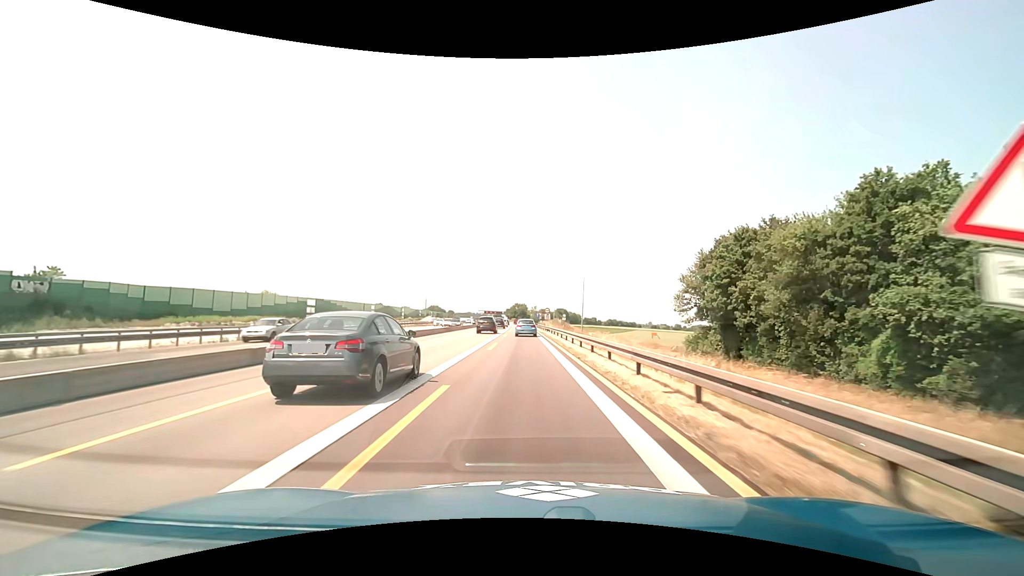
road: motorway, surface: asphalt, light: Day
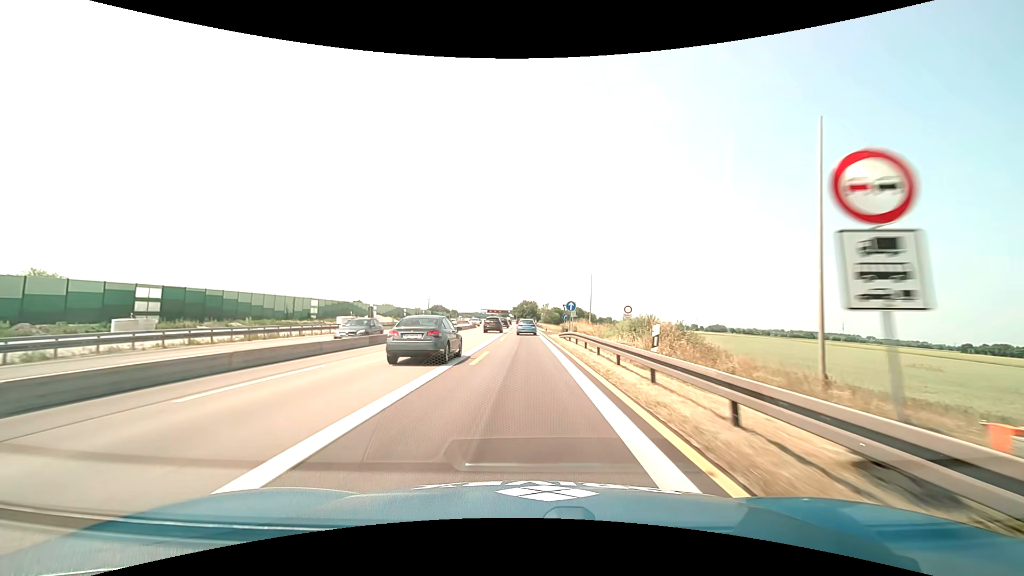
(-0.4, +61.7) m; -1°
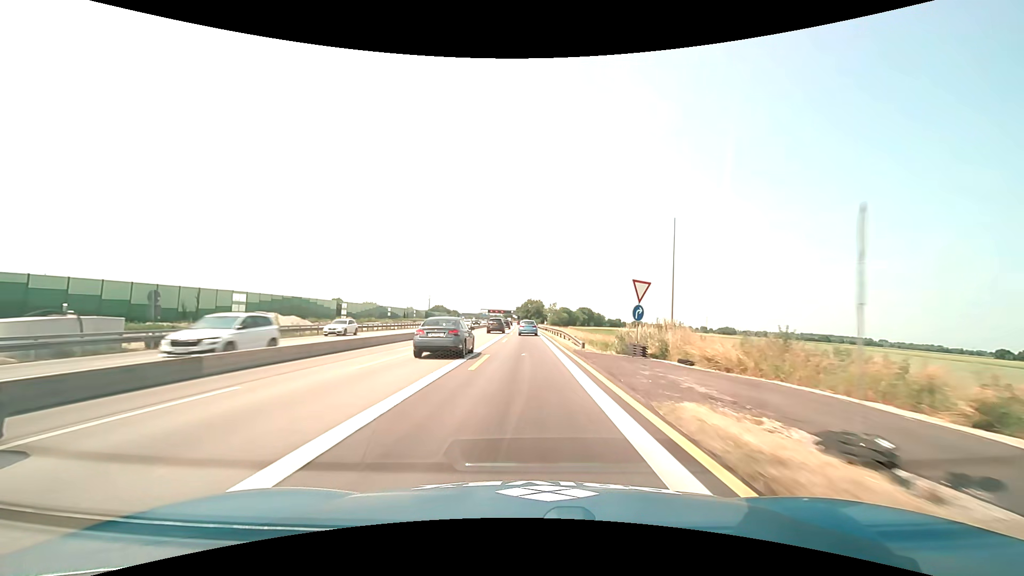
(-0.2, +37.6) m; -1°
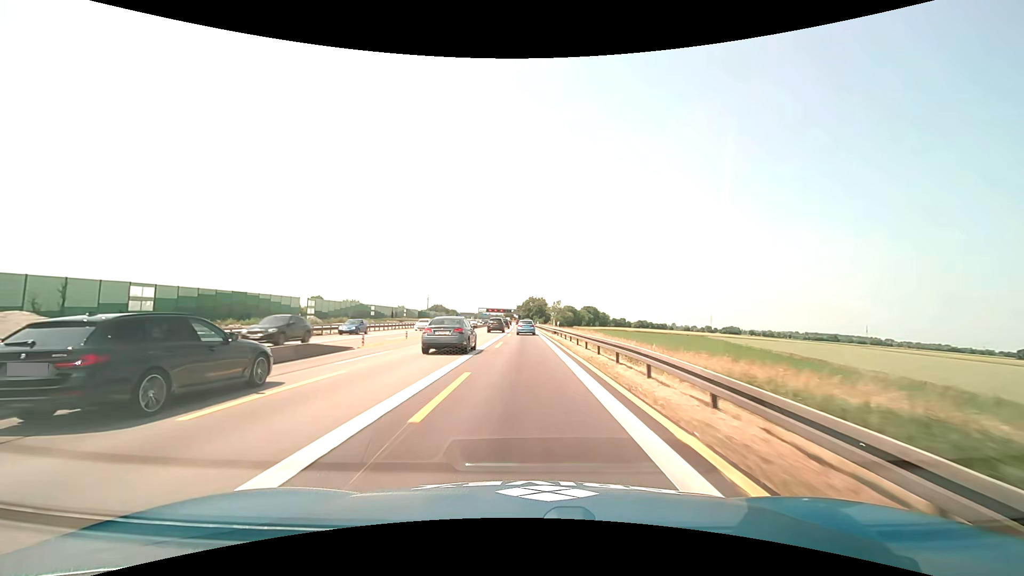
(-0.1, +25.3) m; 0°
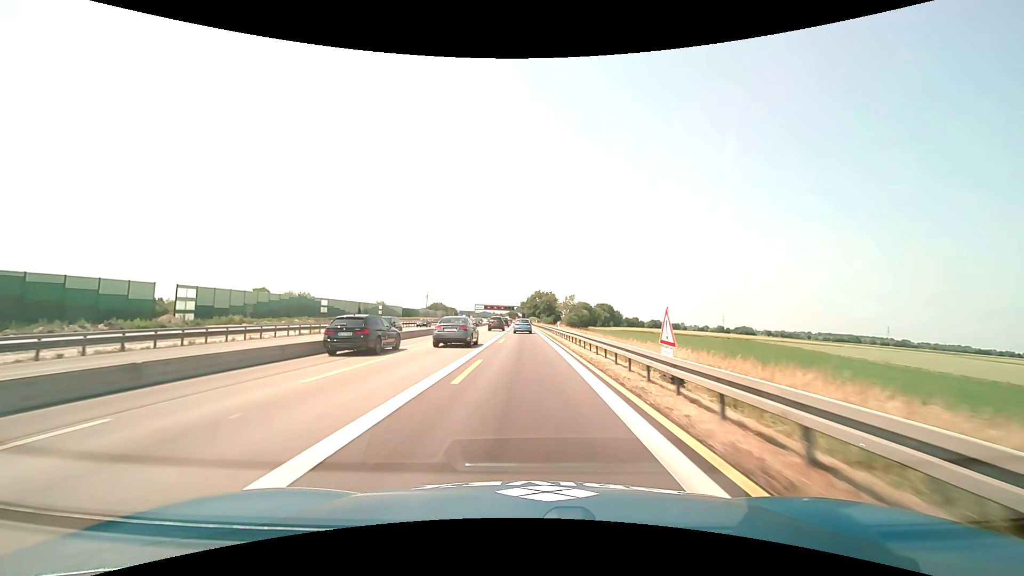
(-0.1, +50.8) m; -1°
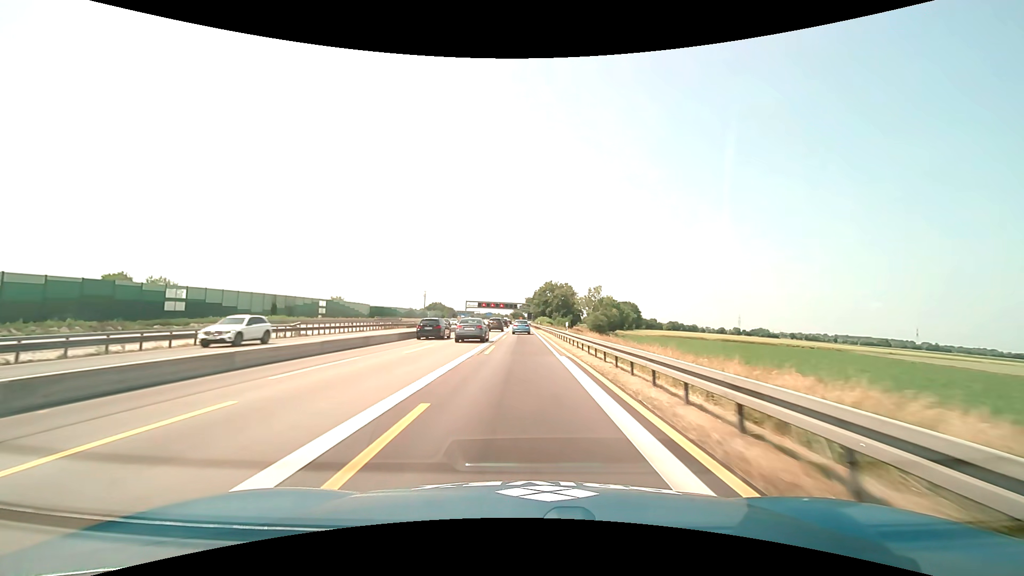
(-0.2, +62.9) m; -1°
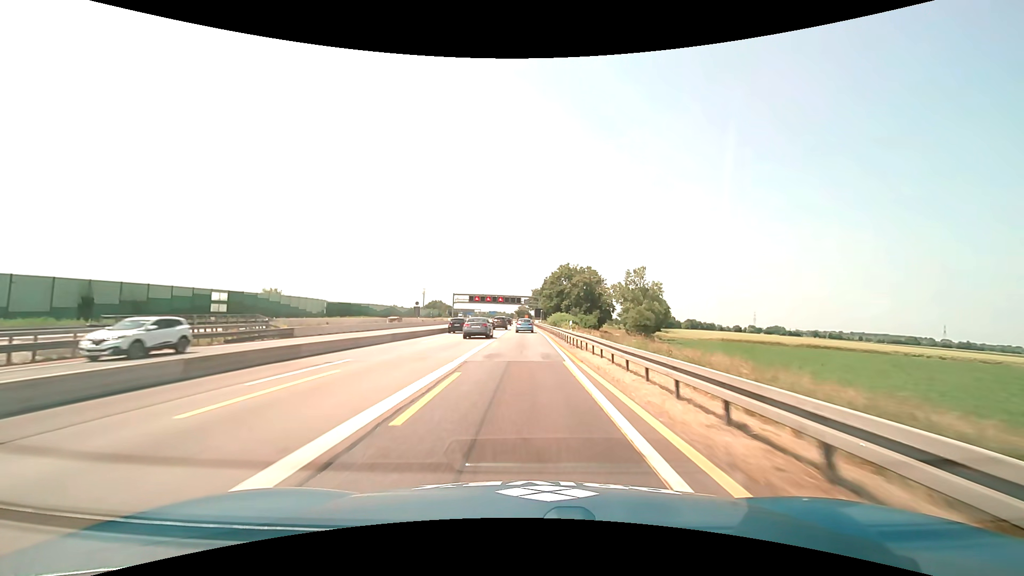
(-0.3, +50.1) m; -1°
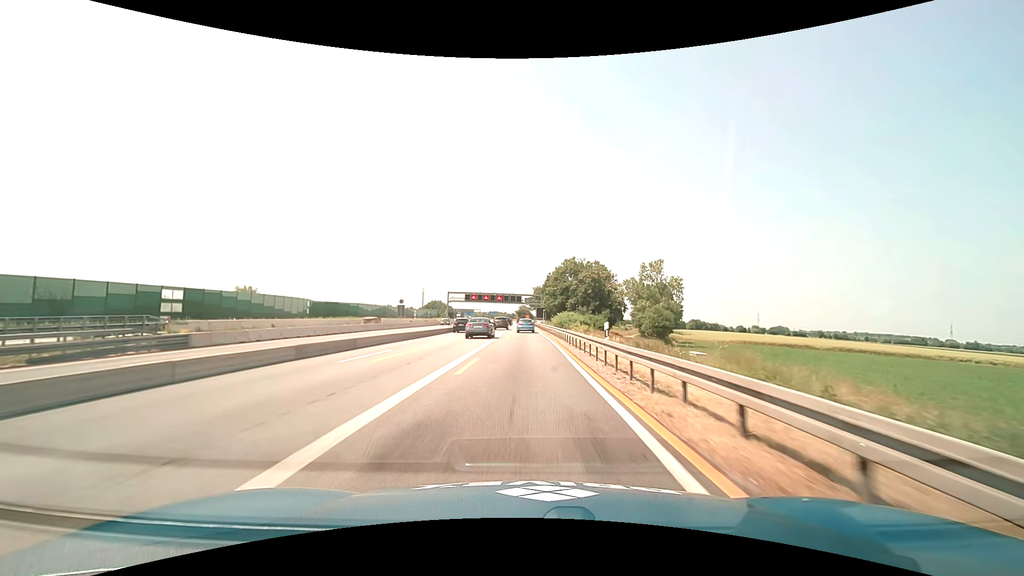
(0.0, +12.5) m; 0°
(0, +10) (0, +20) (0, +30) (0, +40) (0, +50) (0, +60) (0, +70) (0, +80) (-1, +90) (-1, +100) m
